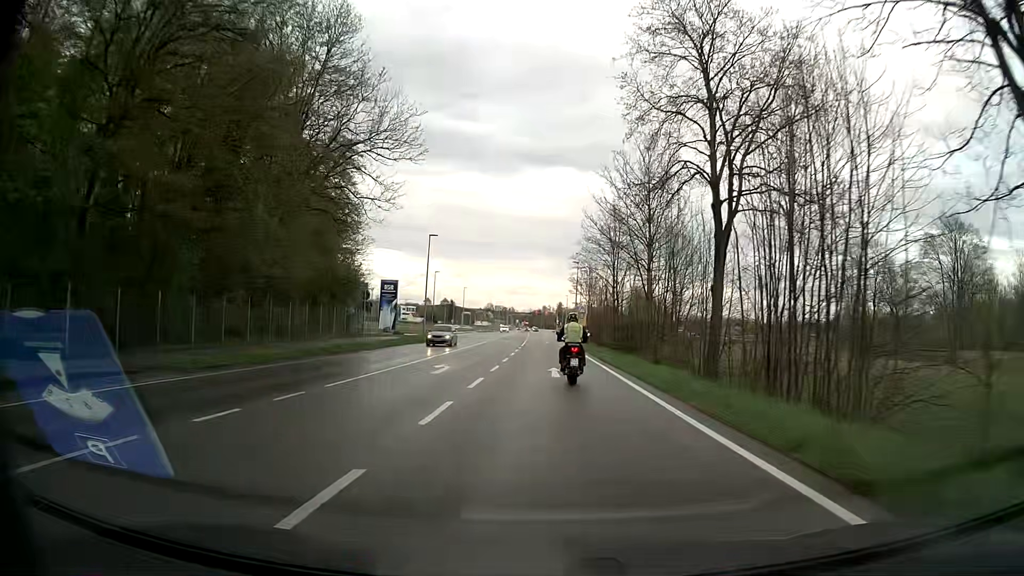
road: secondary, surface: asphalt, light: Day
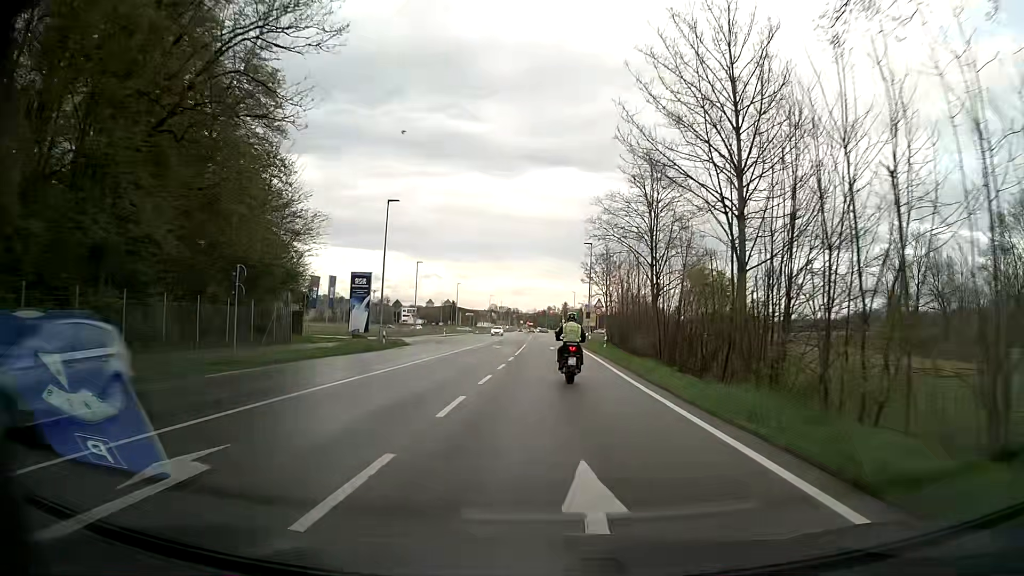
(-0.1, +17.3) m; 0°
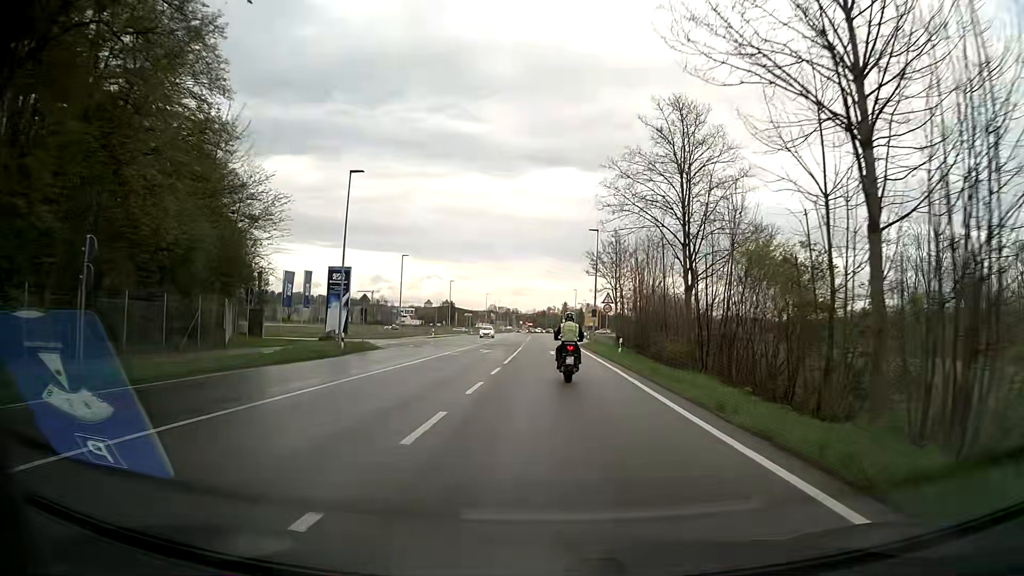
(0.0, +8.5) m; 0°
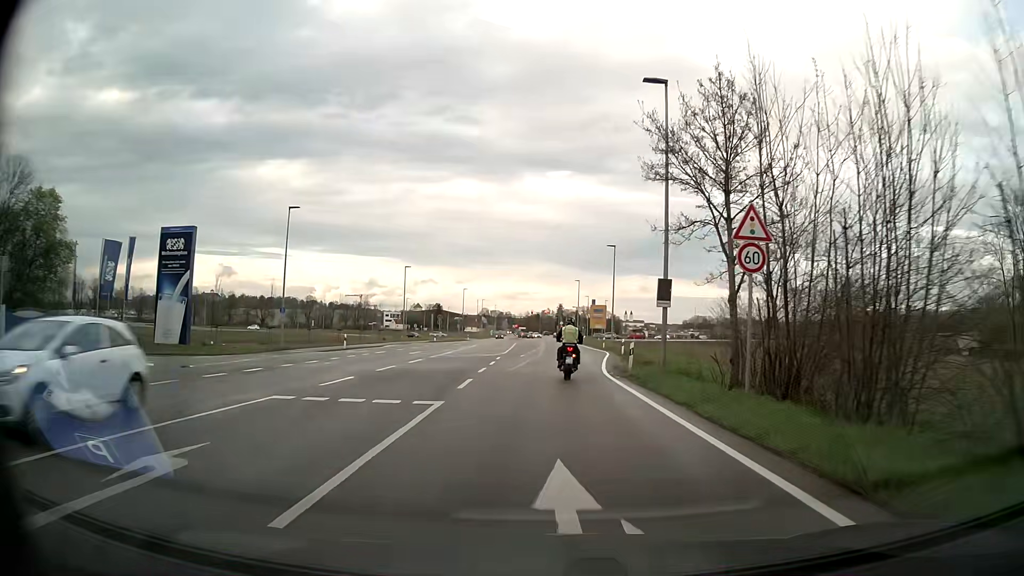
(+0.1, +33.3) m; +1°
